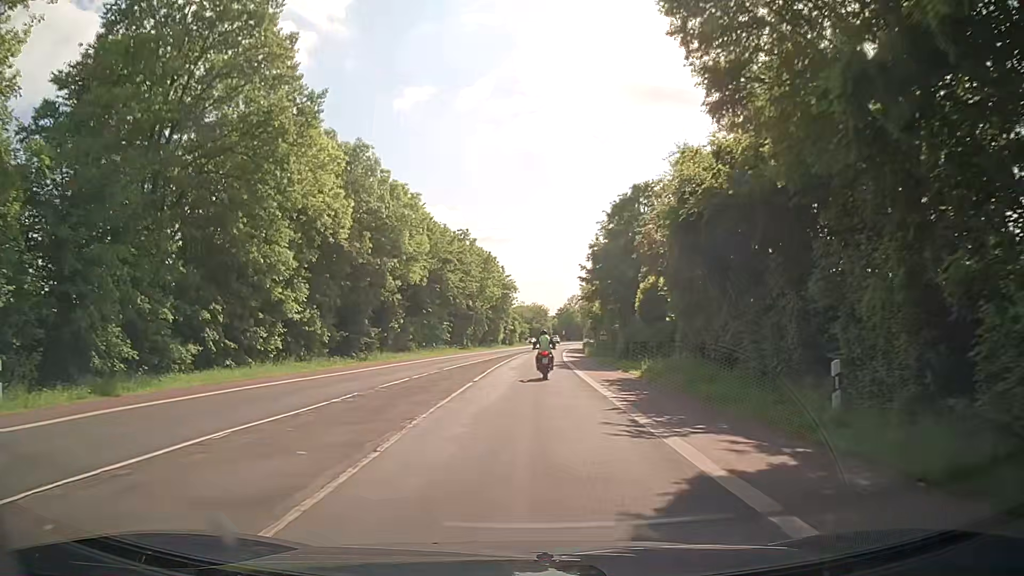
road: secondary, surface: asphalt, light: Day
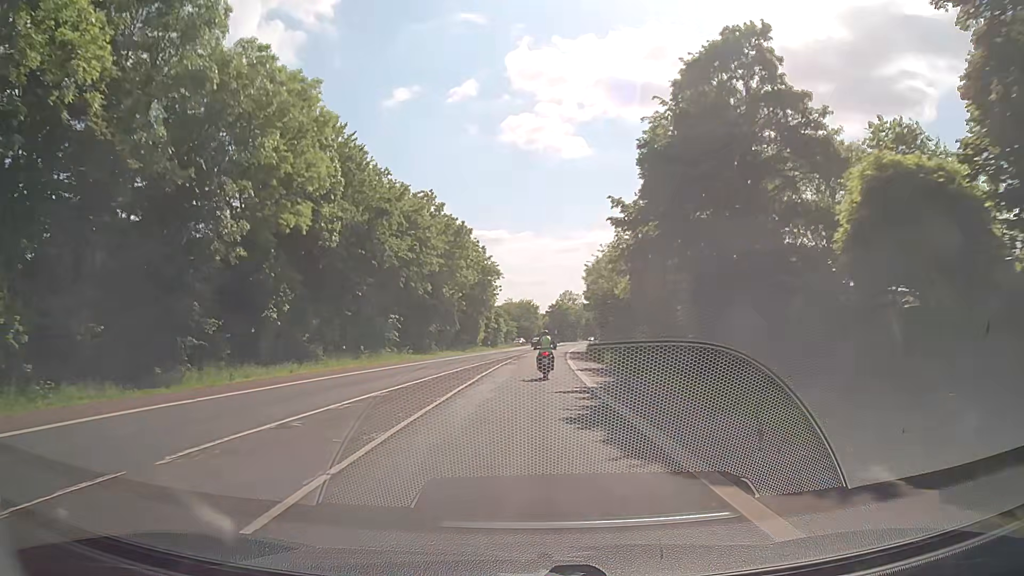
(+0.2, +23.2) m; +1°
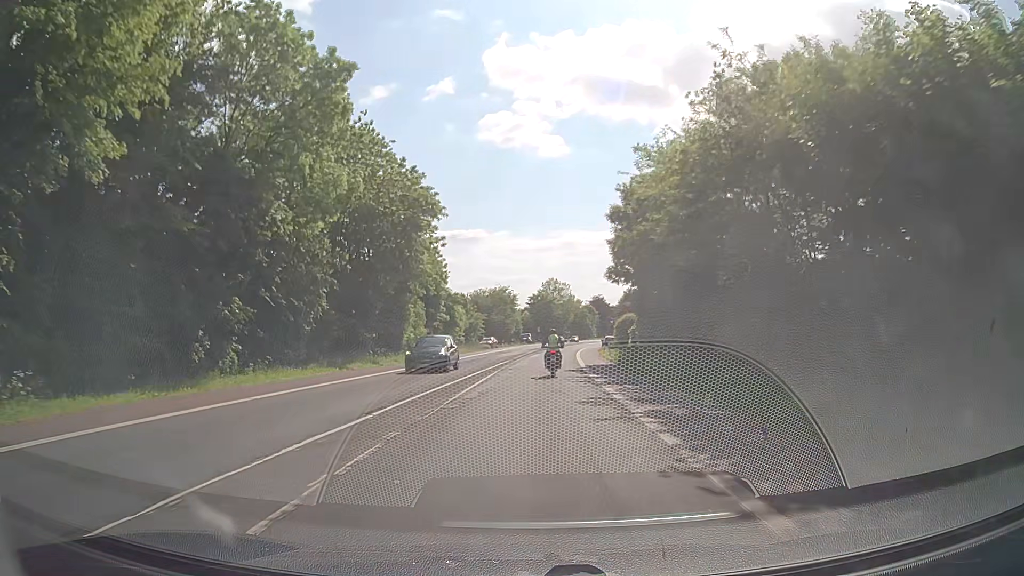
(+0.6, +39.1) m; +2°
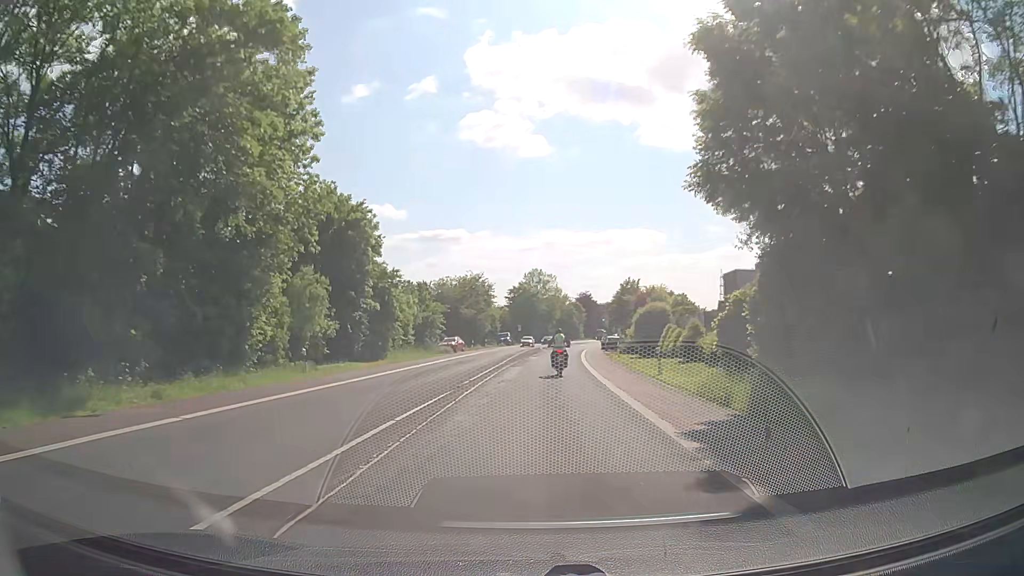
(+0.4, +23.8) m; +1°
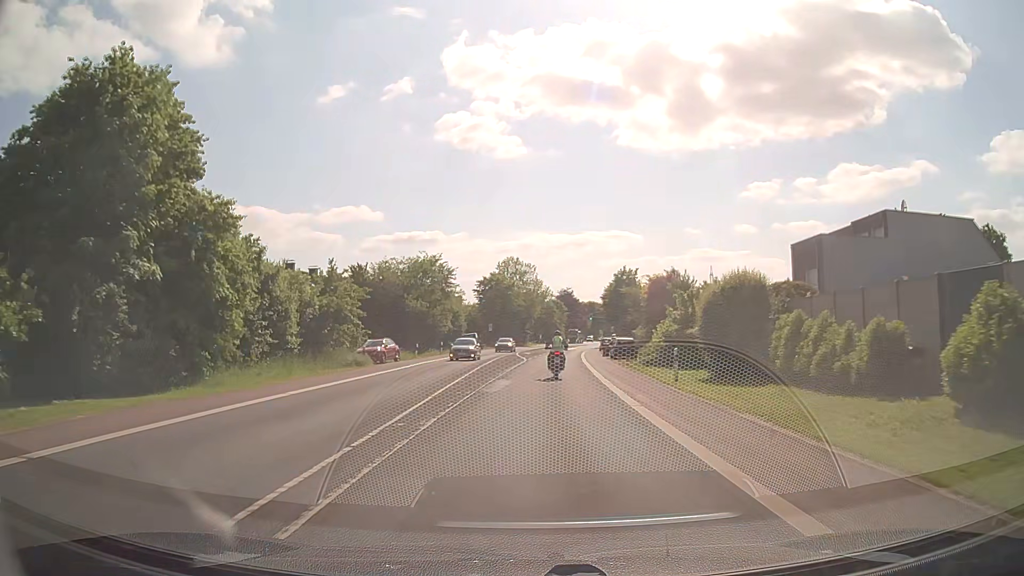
(+0.5, +23.9) m; +2°
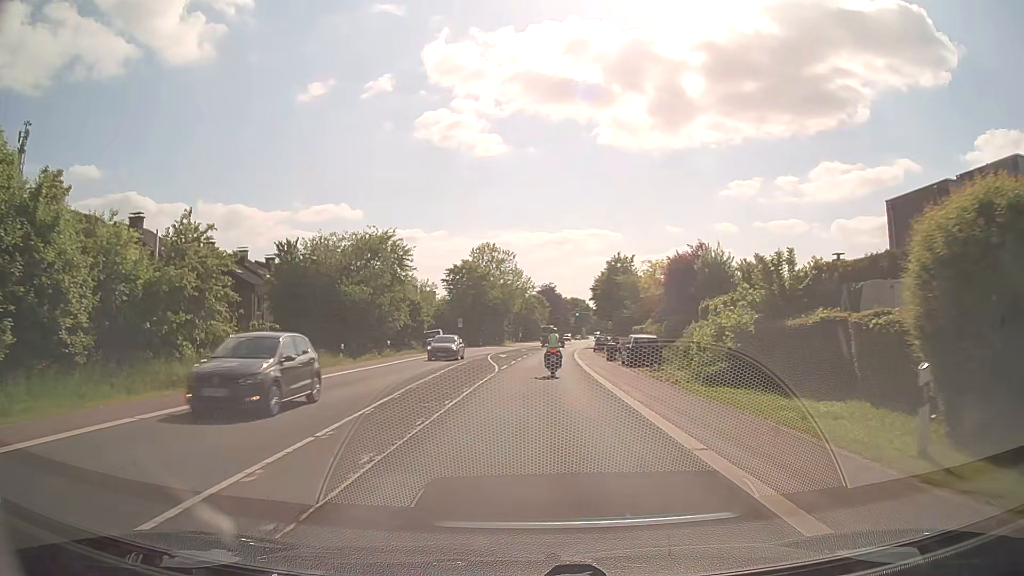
(+0.3, +15.9) m; +2°
